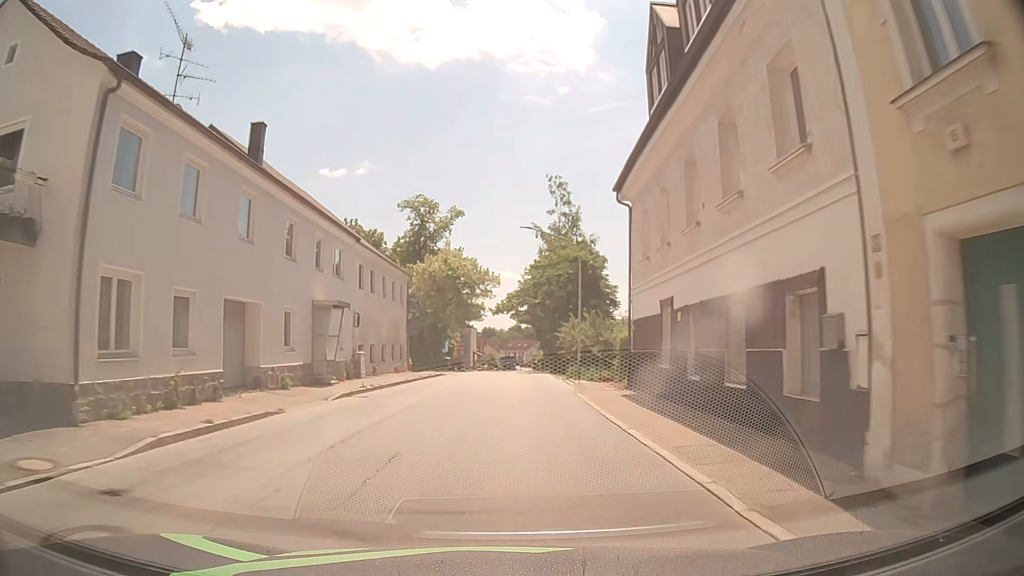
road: secondary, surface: asphalt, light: Day
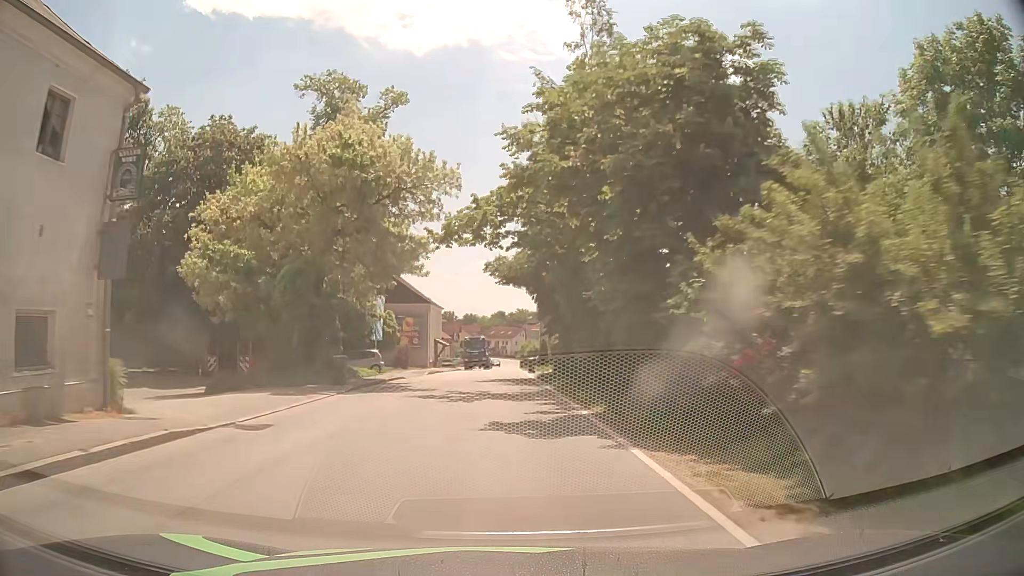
(+0.5, +31.7) m; +1°
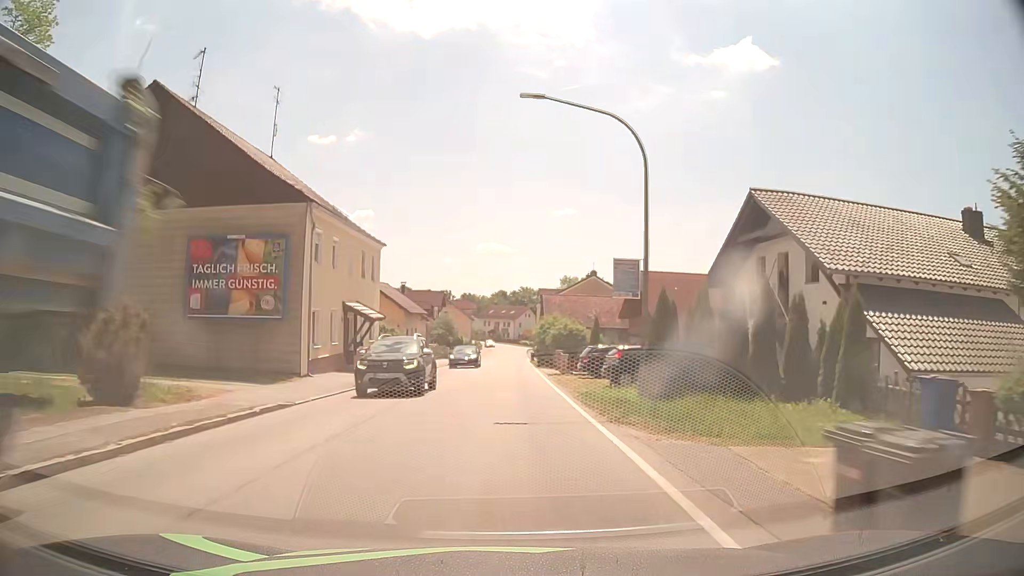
(-0.1, +39.4) m; 0°
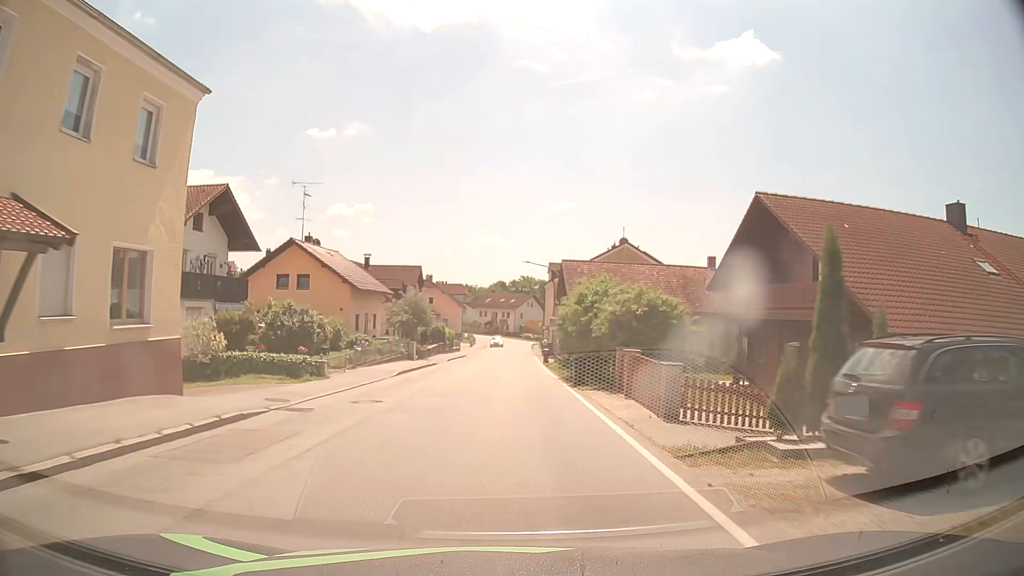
(+0.1, +23.4) m; 0°
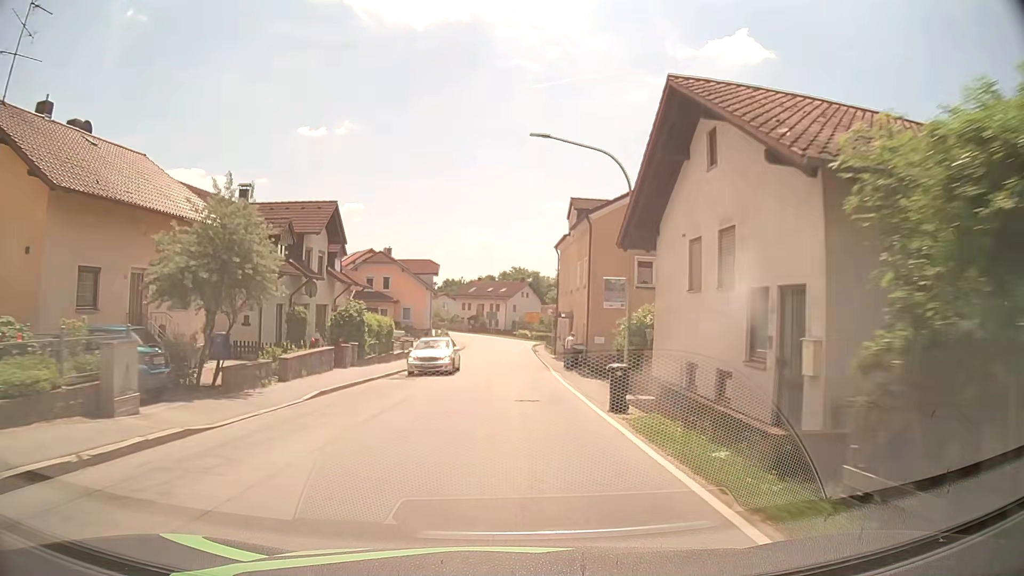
(+0.2, +30.8) m; +1°
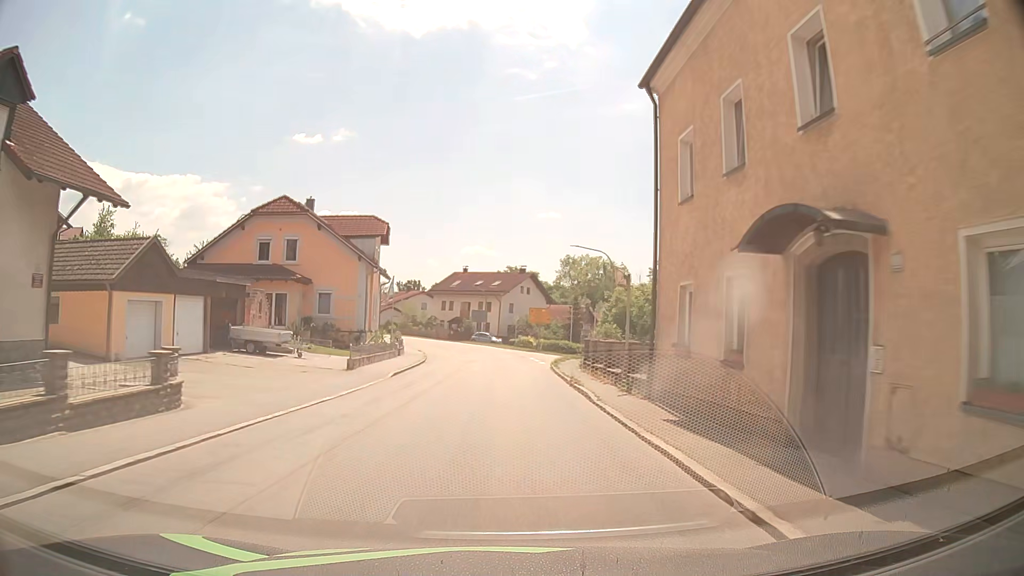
(0.0, +30.5) m; +1°
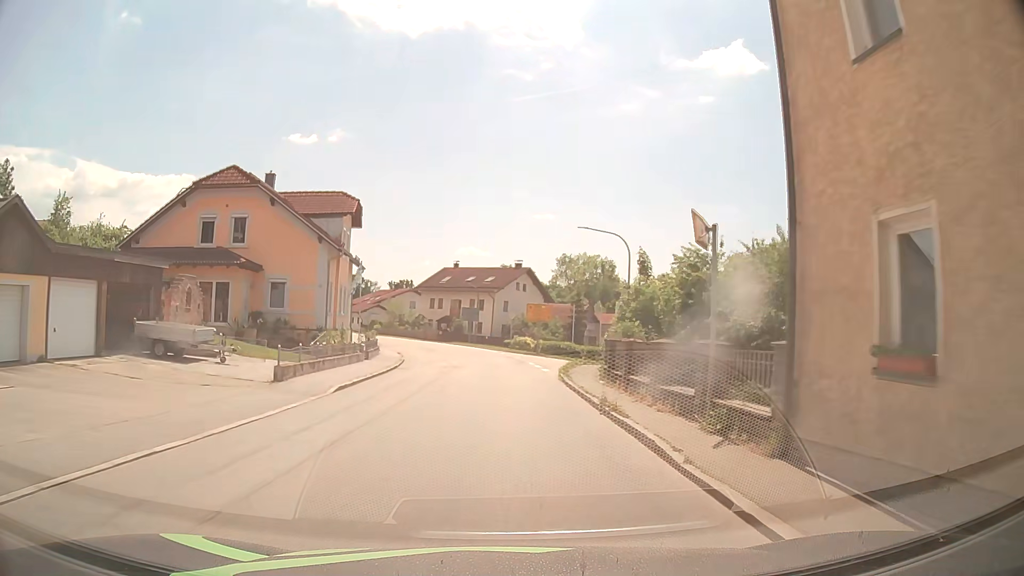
(0.0, +7.6) m; +1°
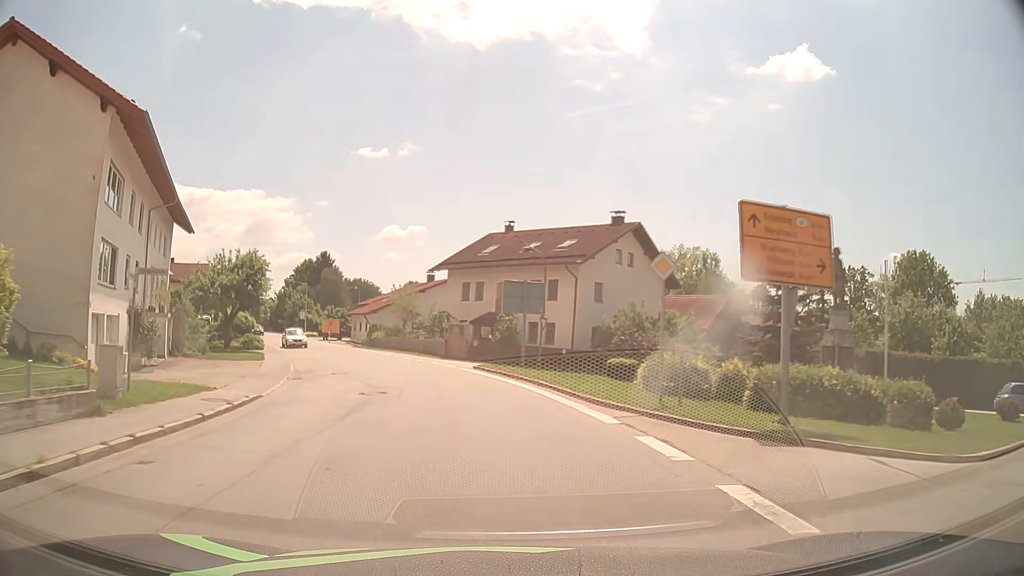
(-1.1, +37.8) m; -7°
(0, +10) (-2, +20) (-4, +30) (-7, +39) (-11, +48) (-15, +57) (-20, +66) (-25, +75) (-29, +84) (-34, +93) m
